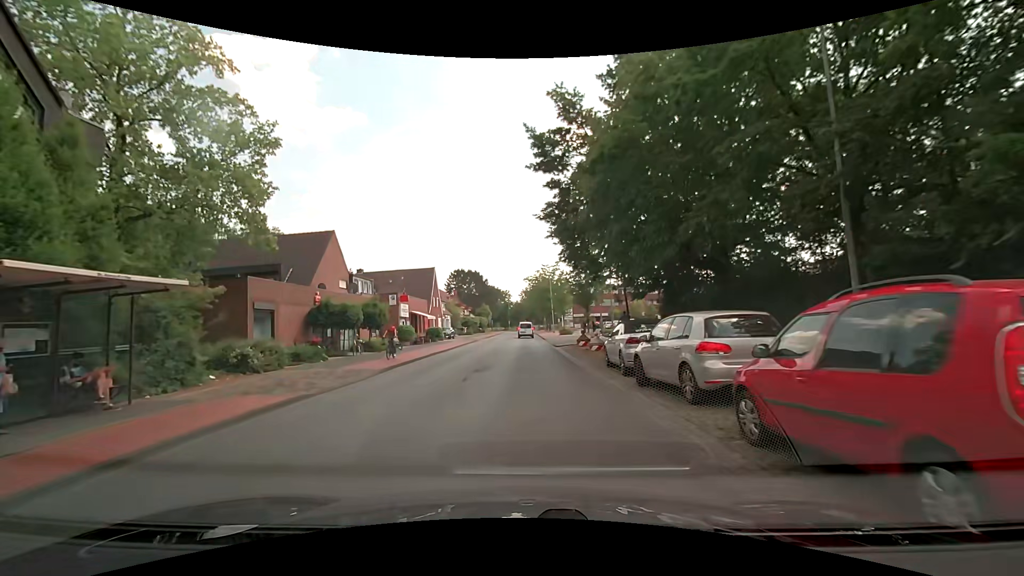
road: tertiary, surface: asphalt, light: Day
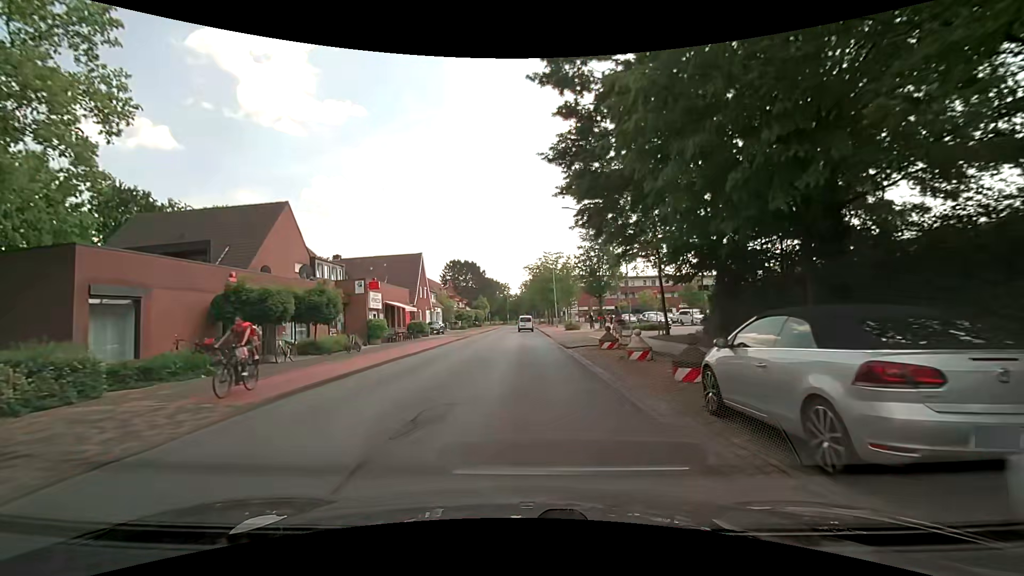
(-0.1, +8.8) m; 0°
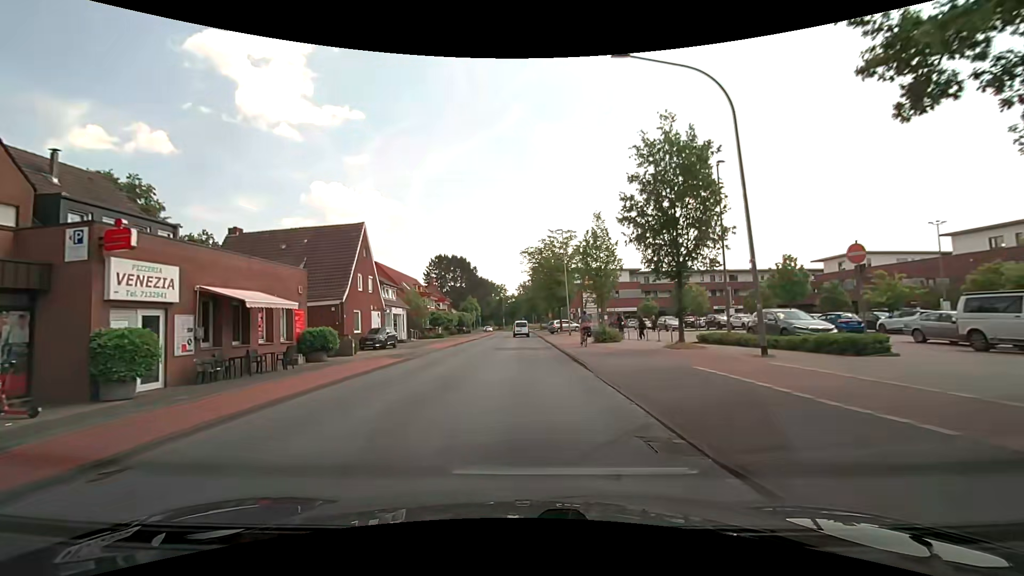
(-0.3, +22.2) m; -1°
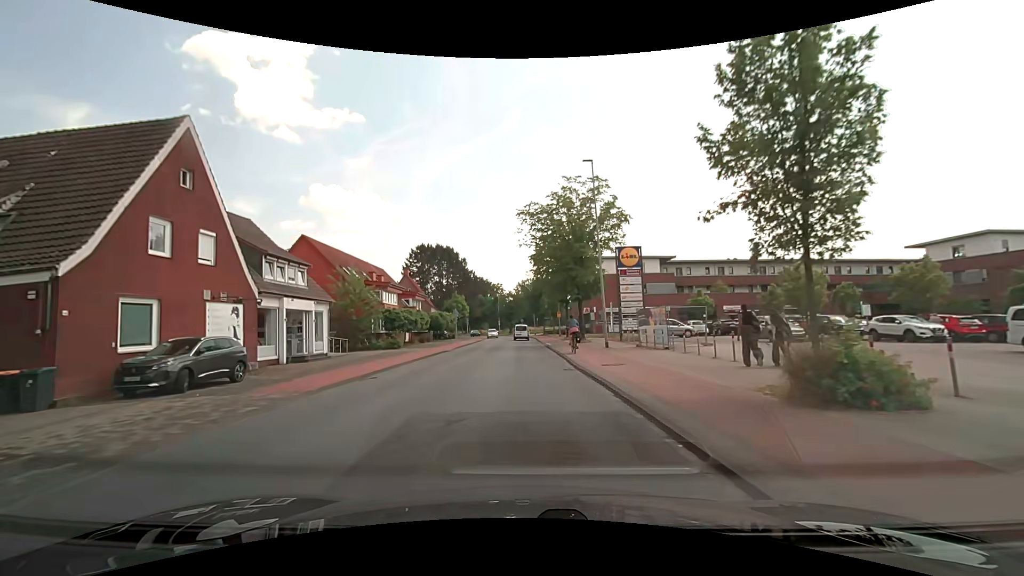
(0.0, +21.7) m; -1°
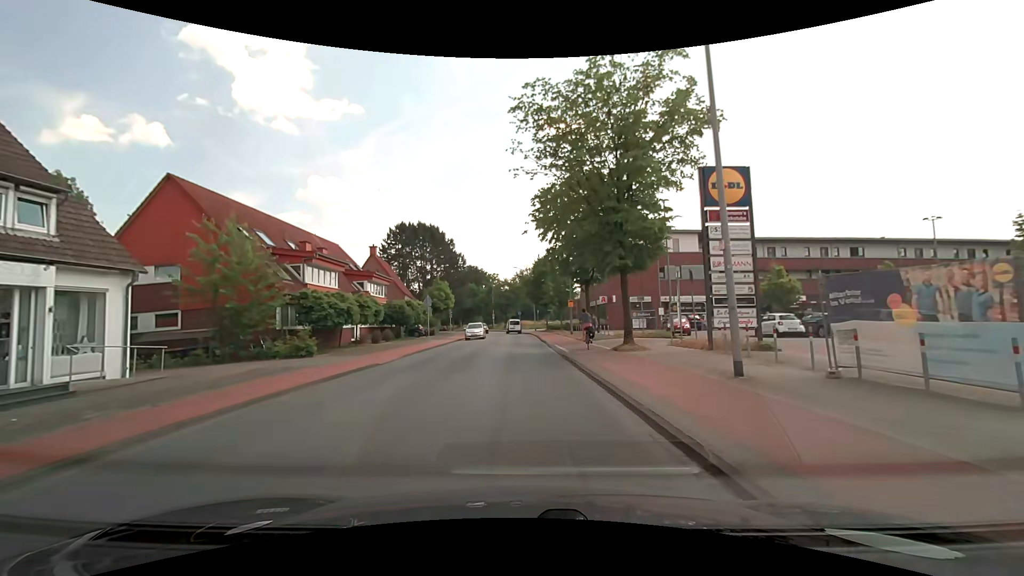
(+0.3, +16.6) m; 0°
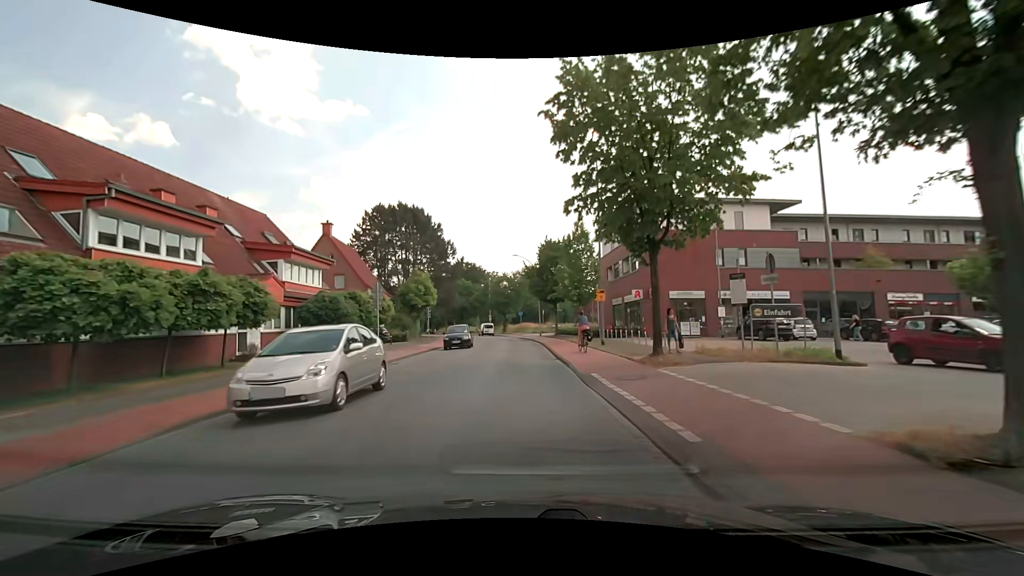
(+0.2, +15.8) m; 0°
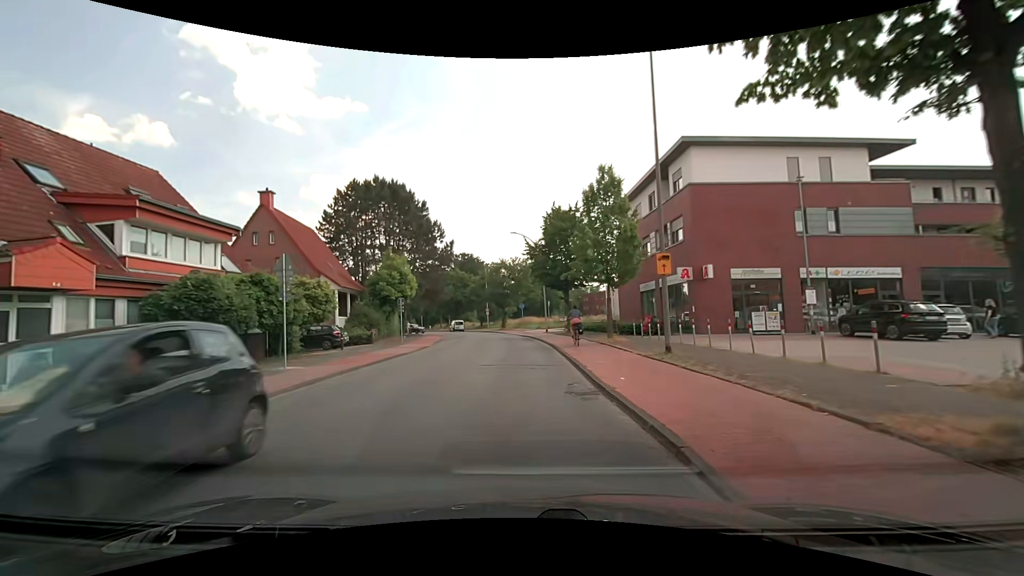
(0.0, +11.4) m; +1°
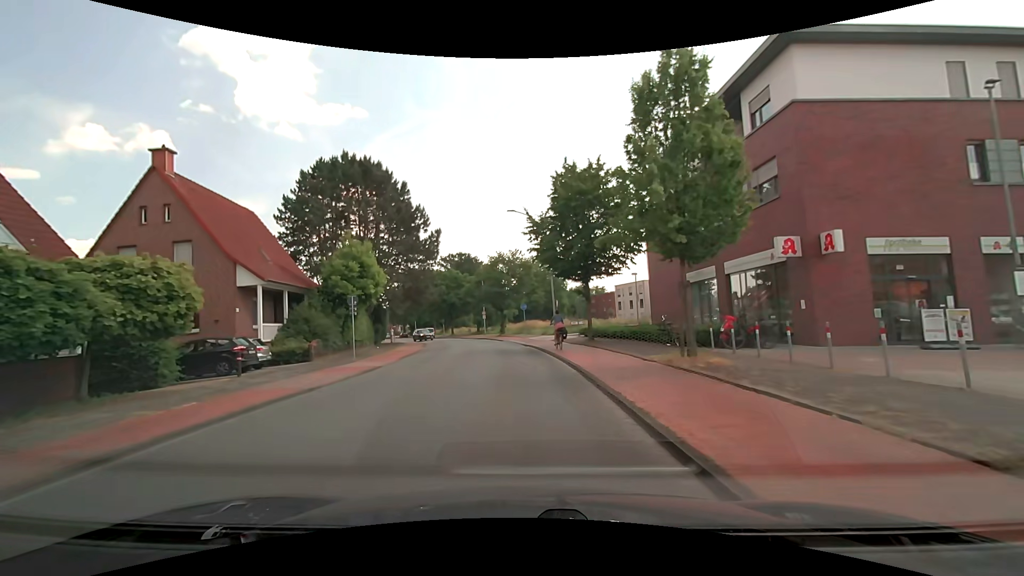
(-0.2, +10.8) m; -2°
